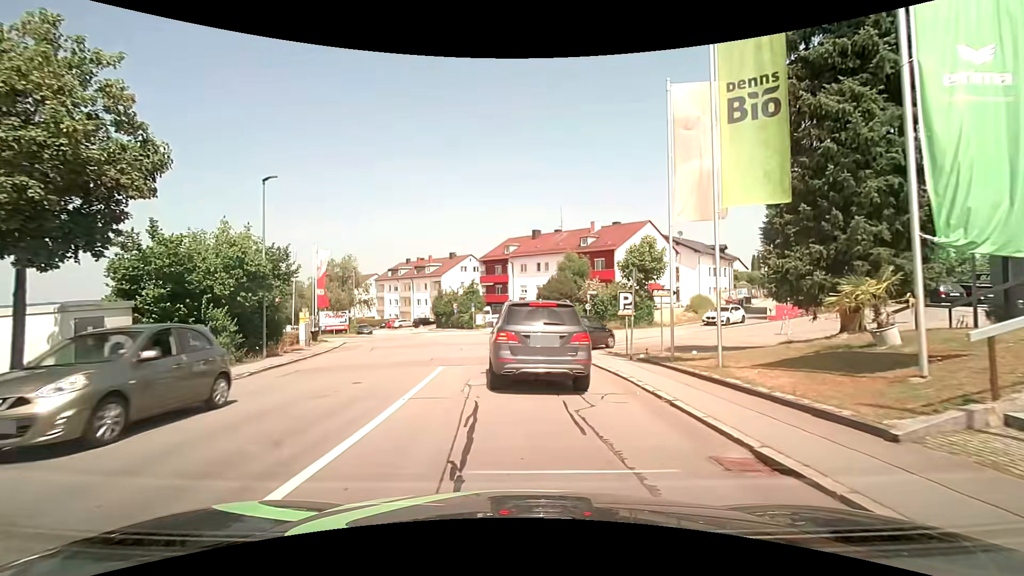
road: residential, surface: asphalt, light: Day
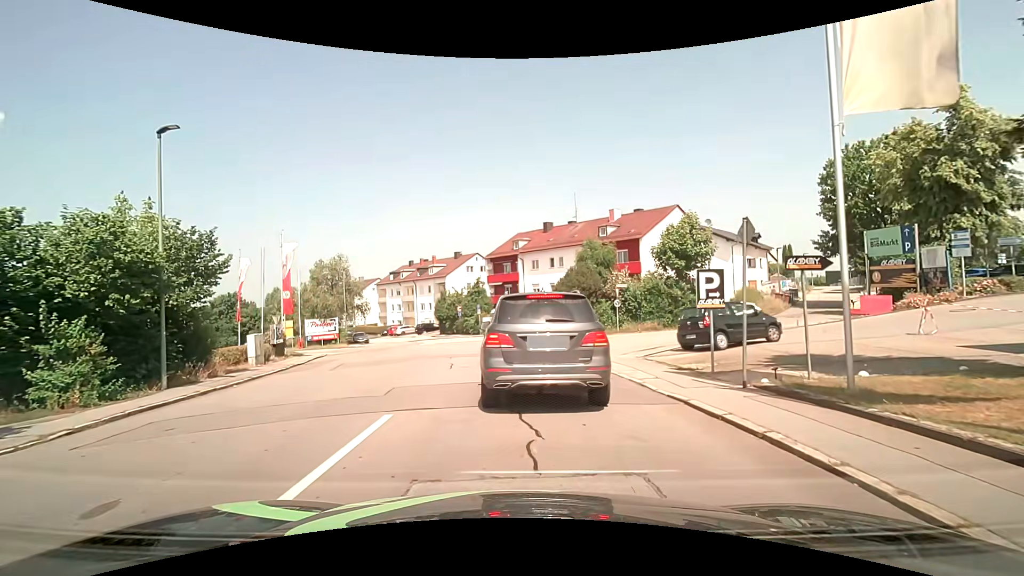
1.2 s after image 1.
(0.0, +6.8) m; -2°
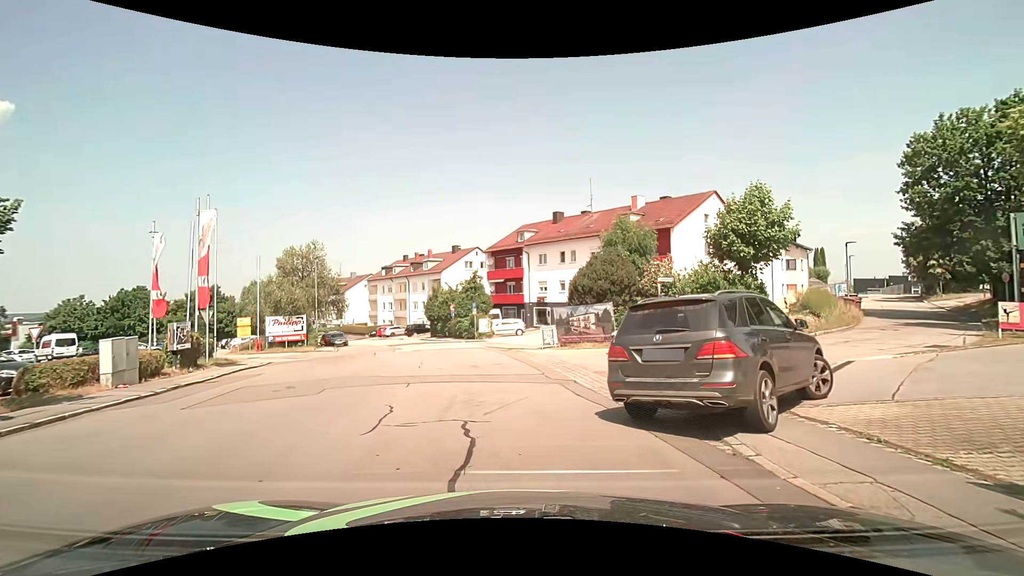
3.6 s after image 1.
(-0.1, +8.0) m; -1°
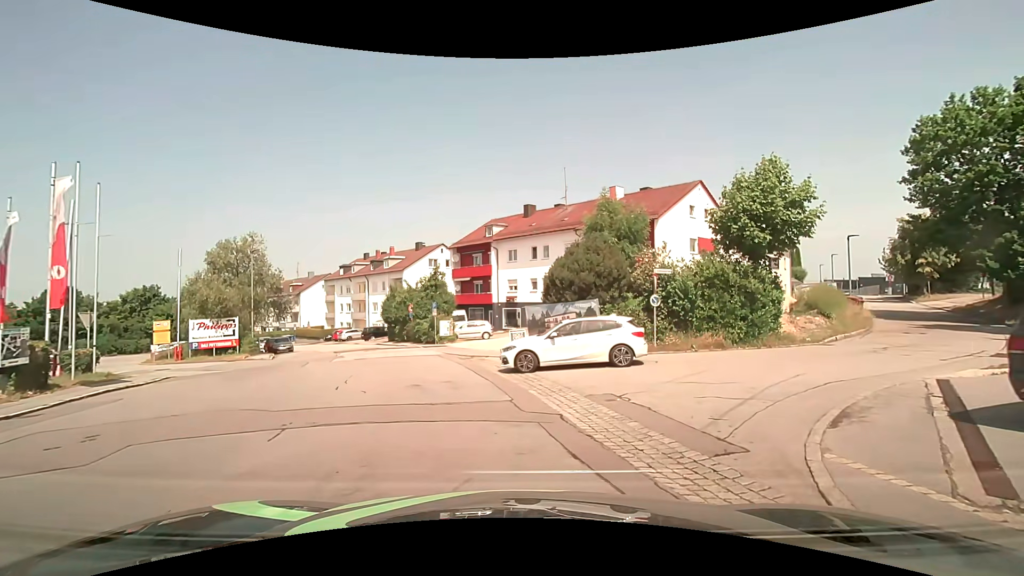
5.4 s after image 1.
(+0.2, +4.6) m; +3°
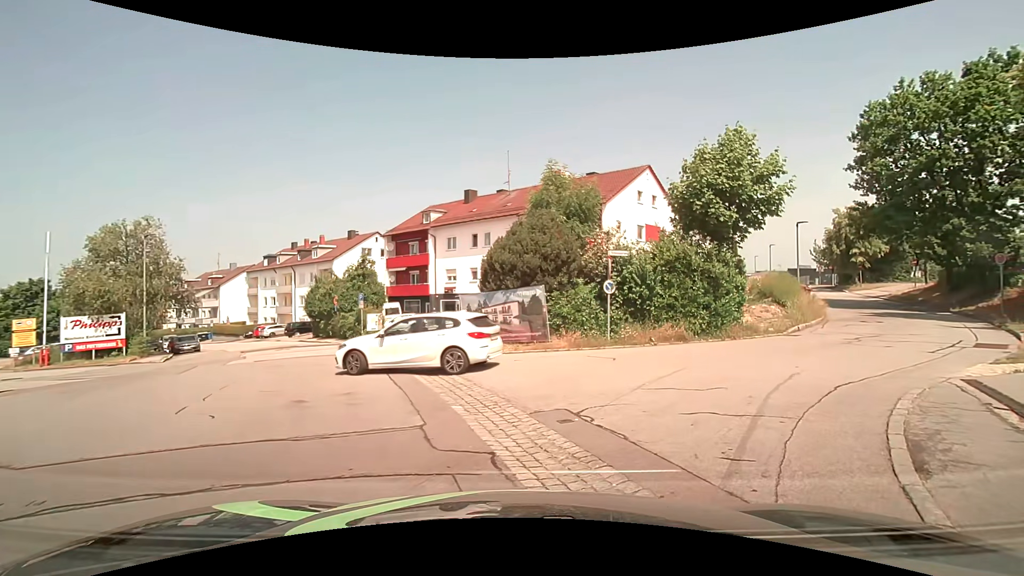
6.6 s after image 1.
(+0.2, +2.9) m; +9°
